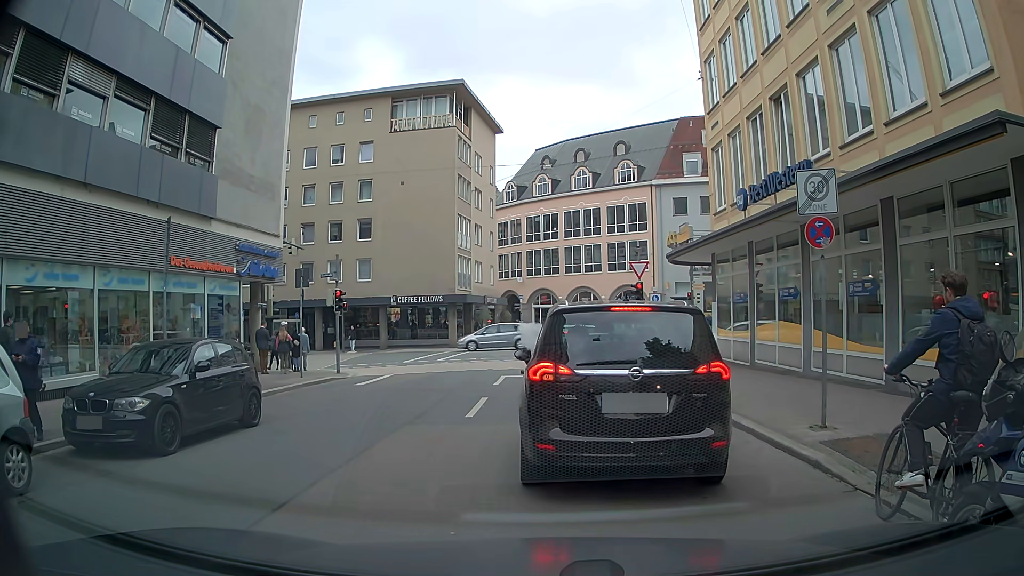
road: residential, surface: asphalt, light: Day
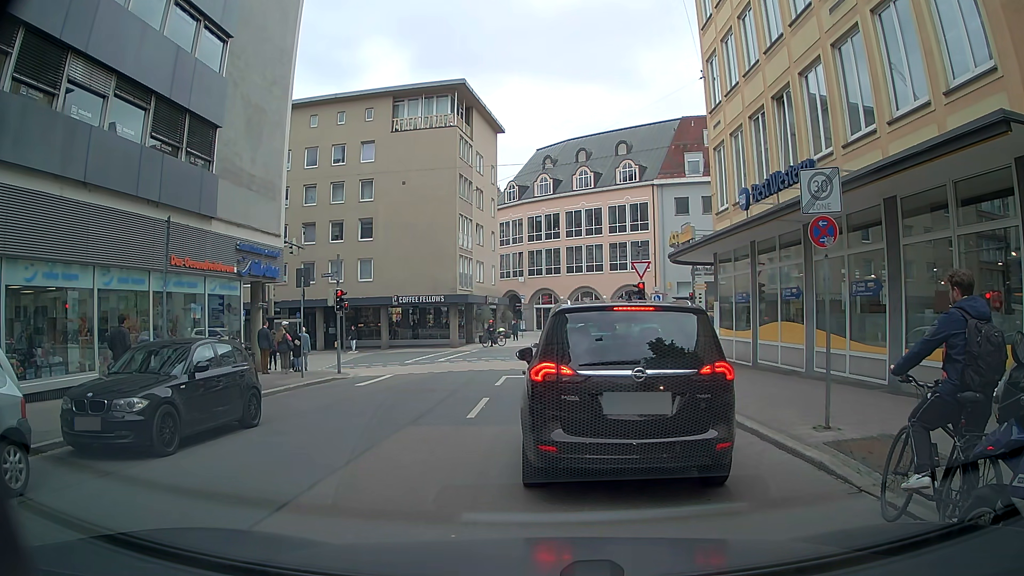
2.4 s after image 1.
(0.0, +0.1) m; 0°
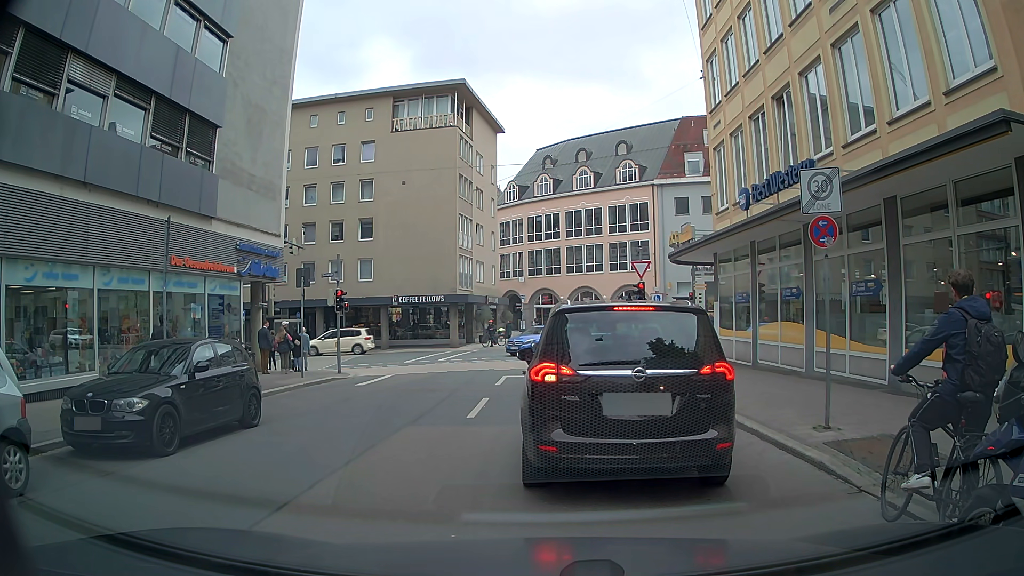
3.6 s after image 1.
(0.0, 0.0) m; 0°
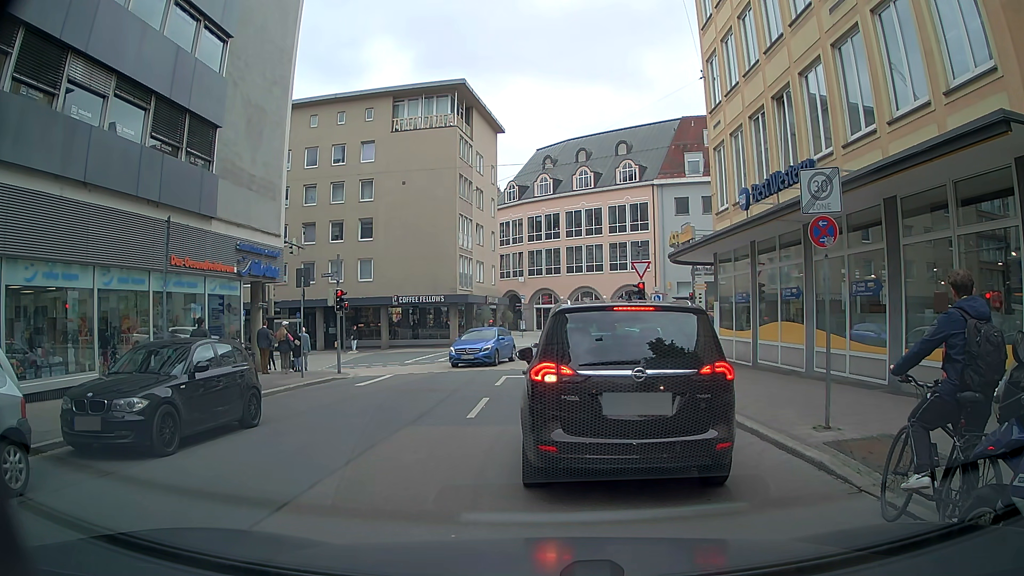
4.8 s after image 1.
(0.0, 0.0) m; 0°
